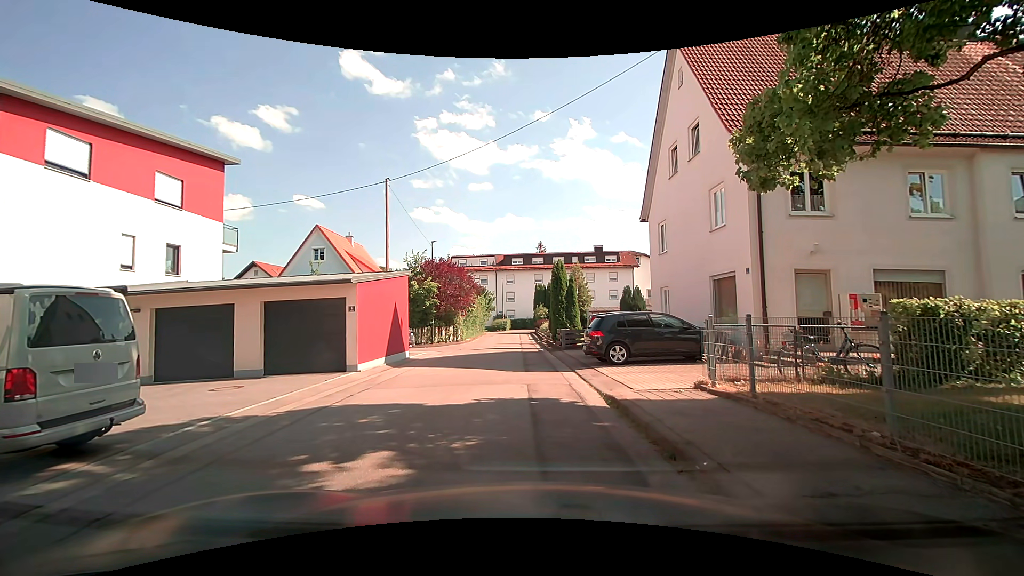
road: residential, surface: asphalt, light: Day
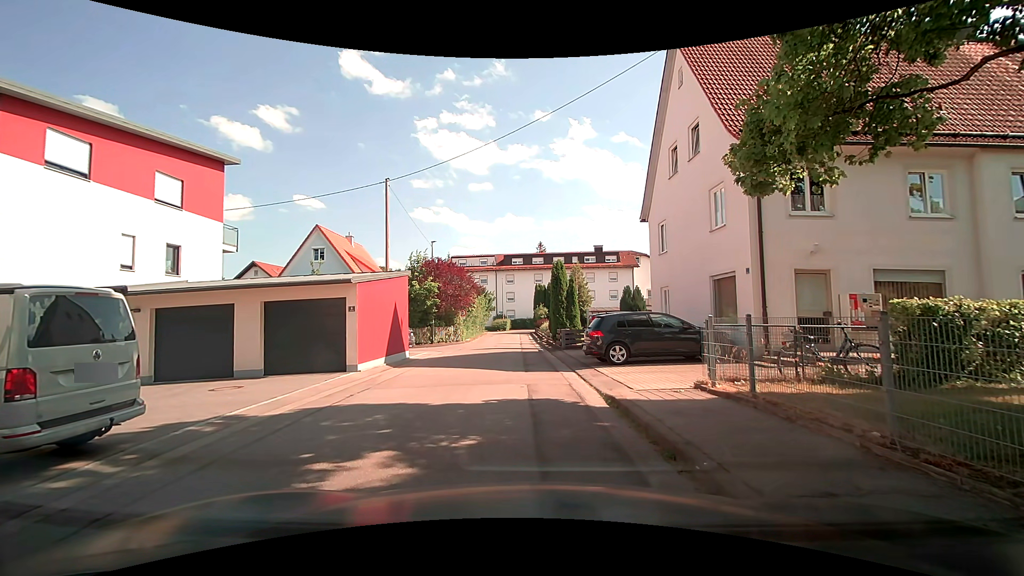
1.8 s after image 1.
(0.0, 0.0) m; 0°
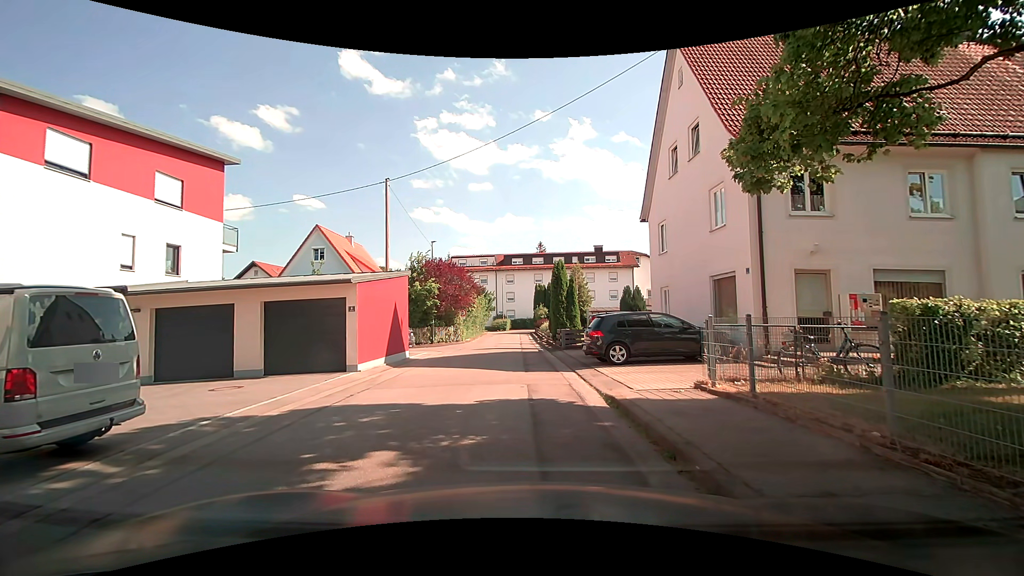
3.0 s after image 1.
(0.0, 0.0) m; 0°
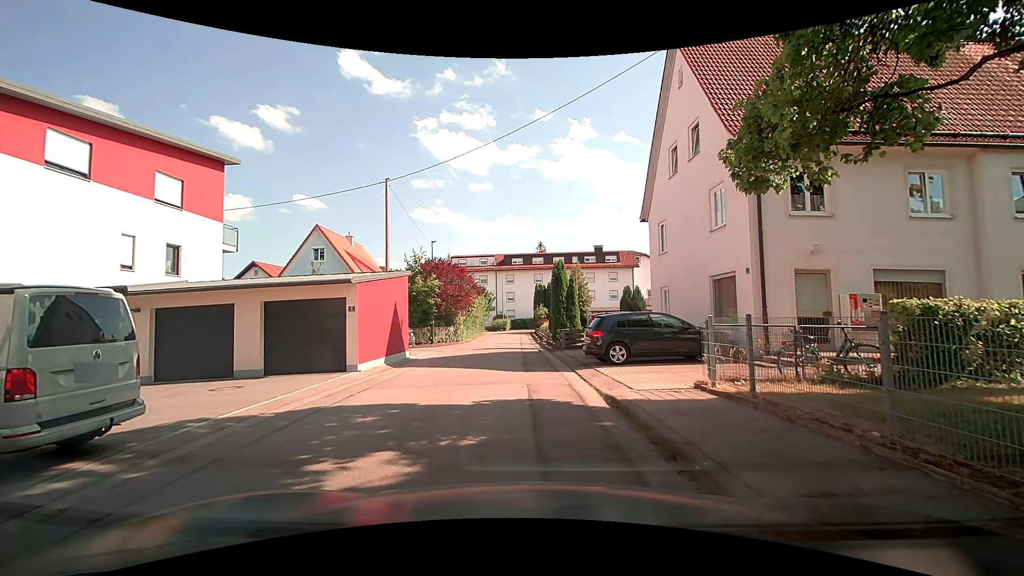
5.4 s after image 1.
(0.0, 0.0) m; 0°
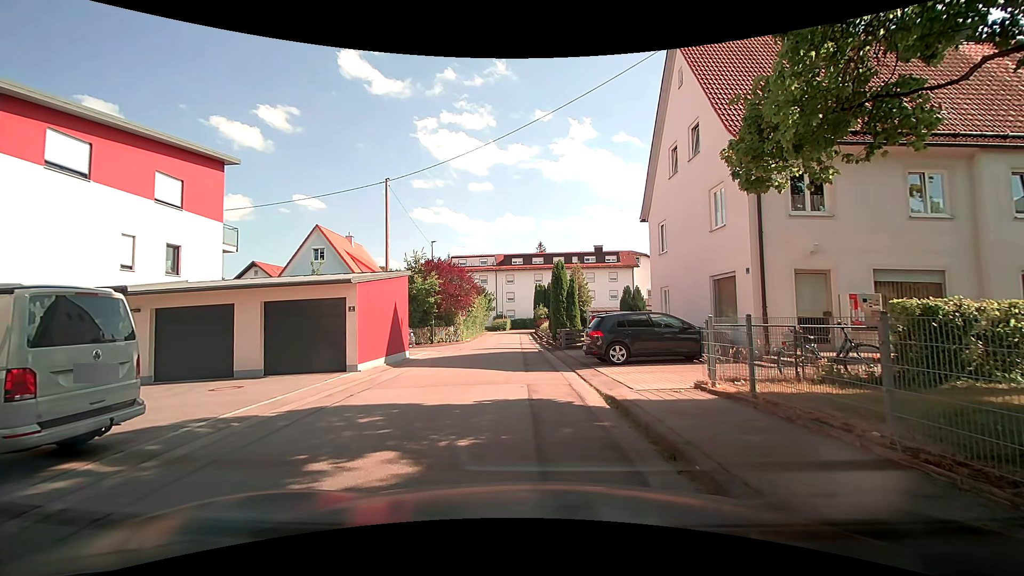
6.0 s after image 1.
(0.0, 0.0) m; 0°
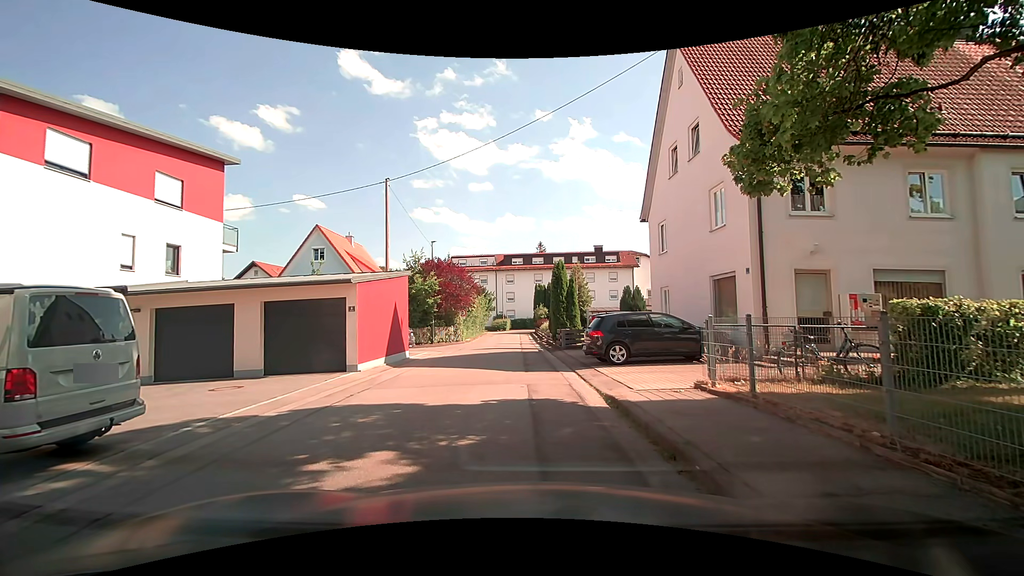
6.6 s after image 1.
(0.0, 0.0) m; 0°
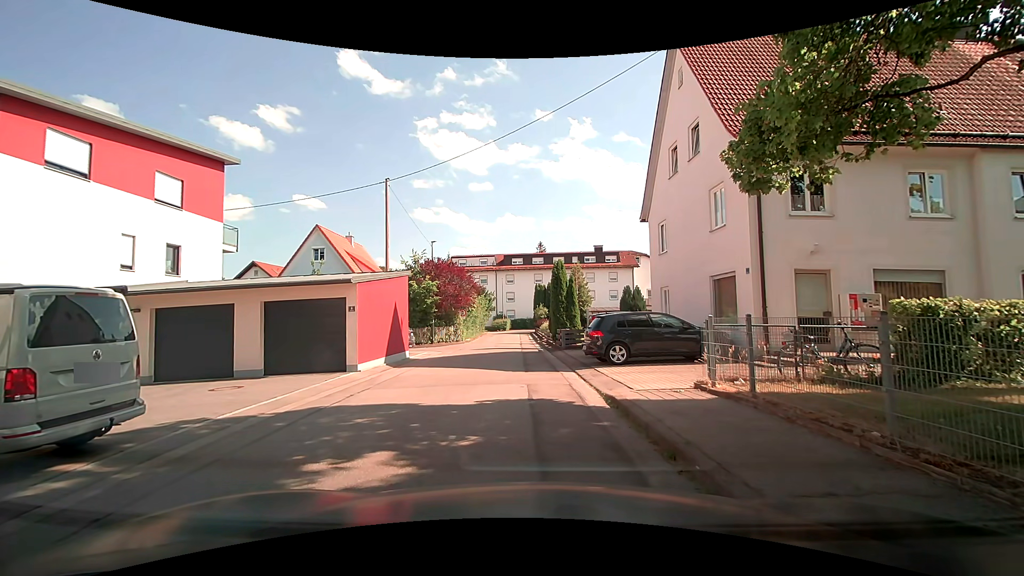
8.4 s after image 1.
(0.0, 0.0) m; 0°
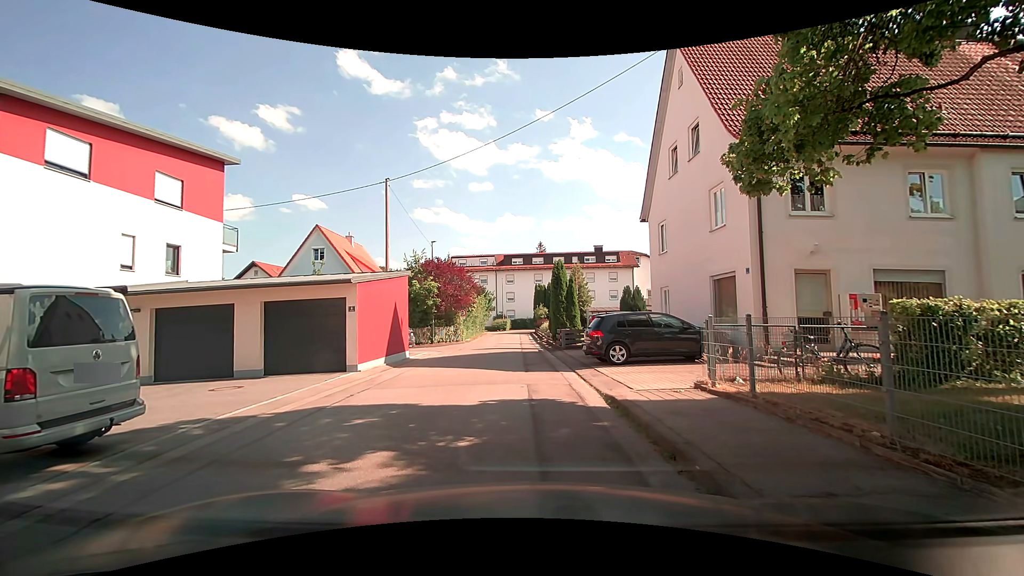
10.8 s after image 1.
(0.0, 0.0) m; 0°
